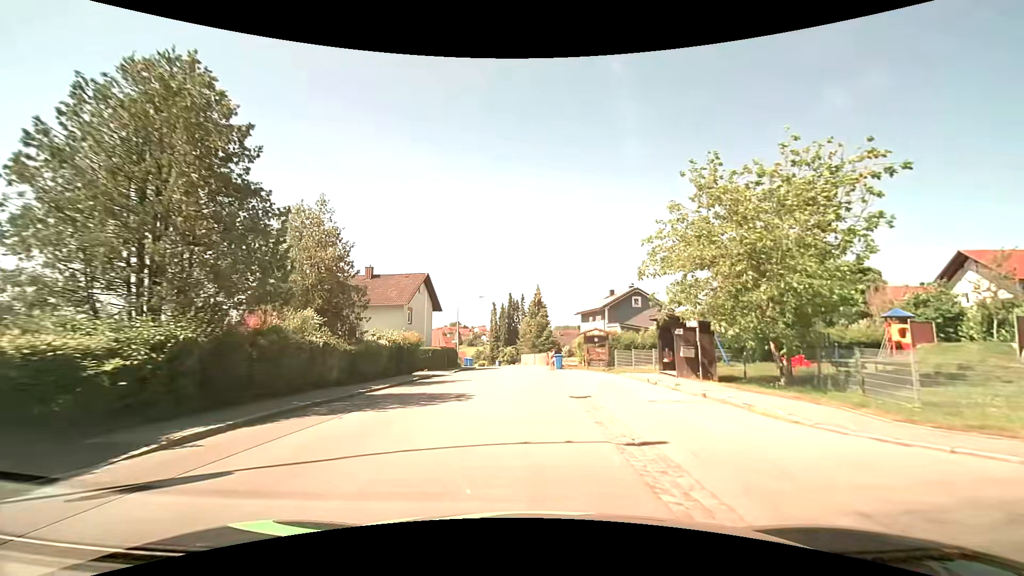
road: tertiary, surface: asphalt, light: Day
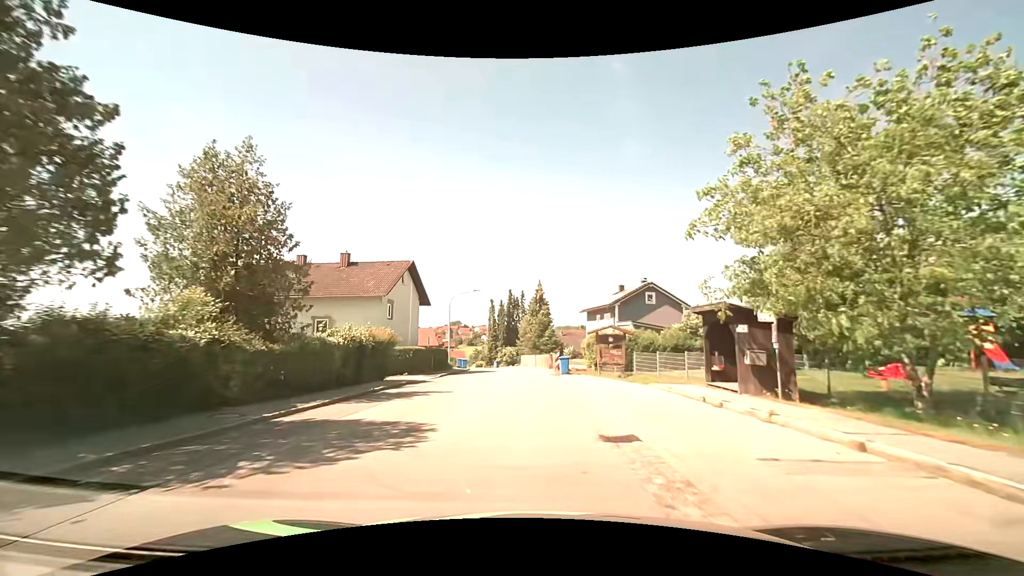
(0.0, +5.9) m; 0°
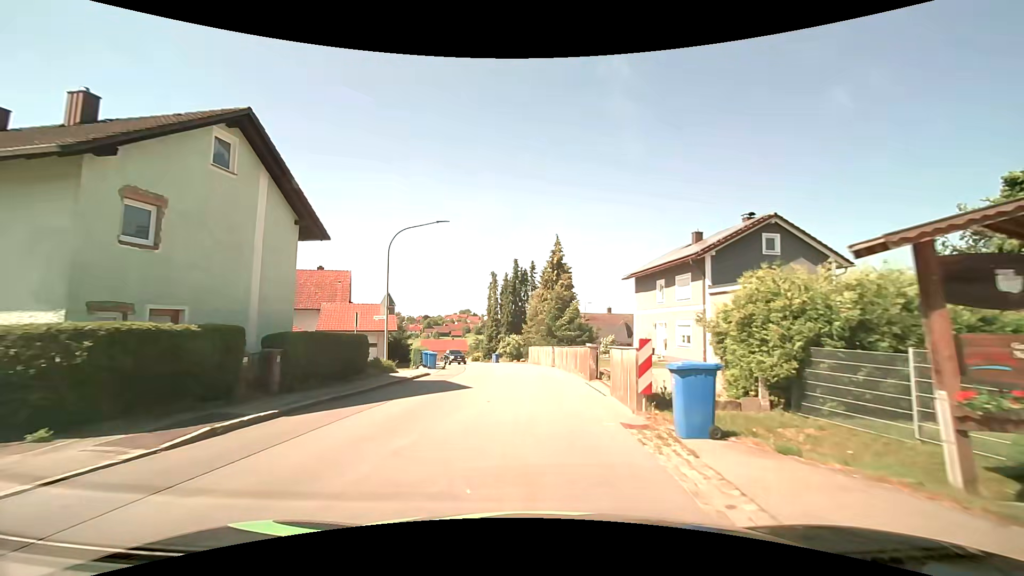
(-0.3, +22.8) m; -2°
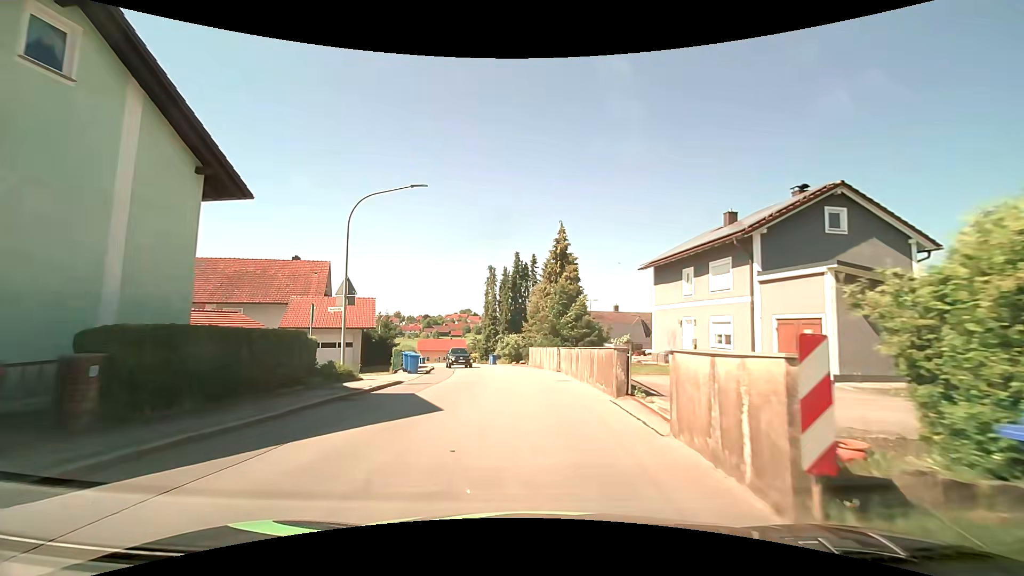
(0.0, +5.5) m; 0°
(0, +10) (0, +20) (-1, +30) (-2, +40) (-5, +49) (-9, +59) (-13, +68) (-18, +76) (-23, +85) (-28, +94) m
